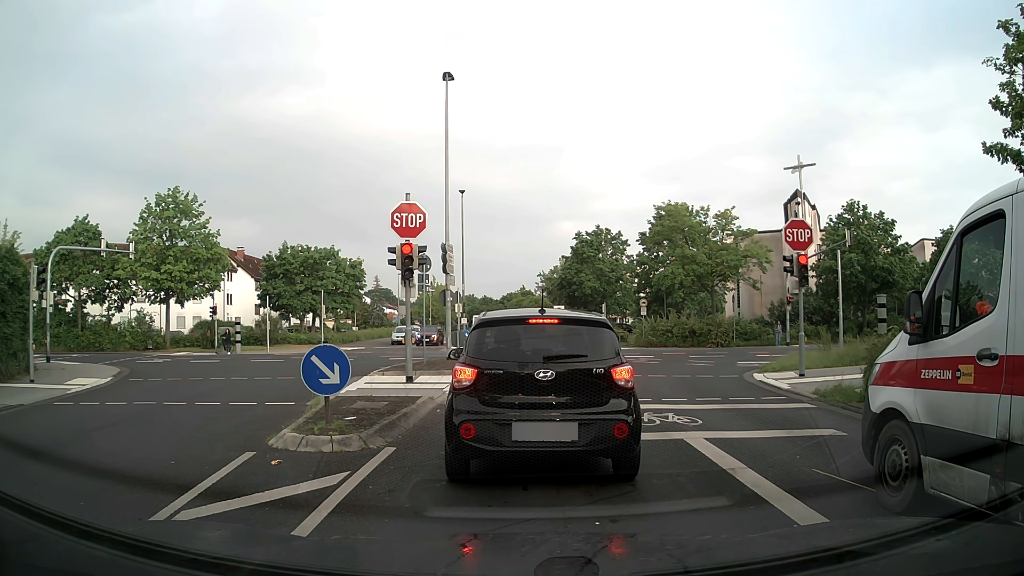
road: residential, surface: asphalt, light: Day
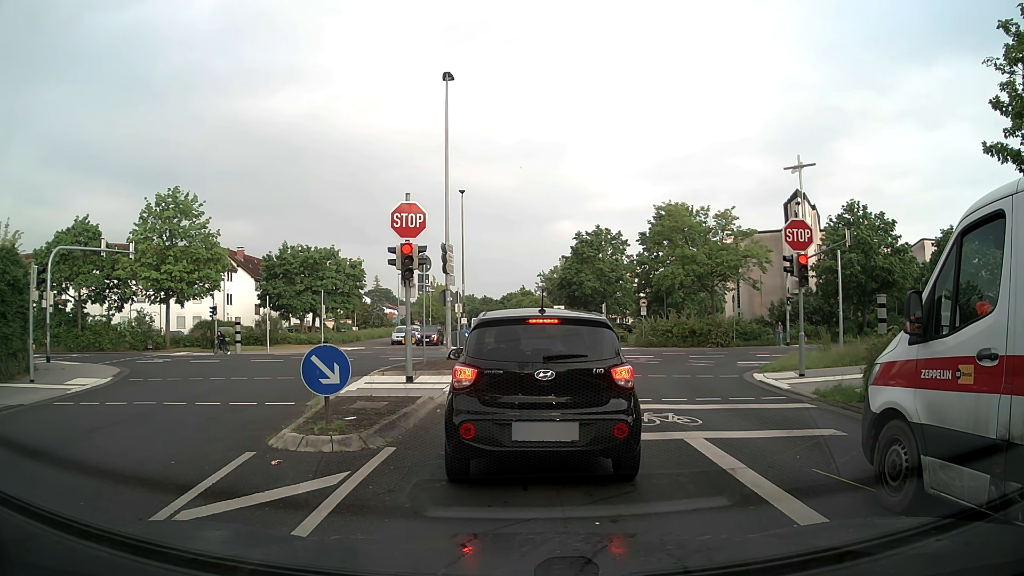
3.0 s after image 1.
(0.0, 0.0) m; 0°
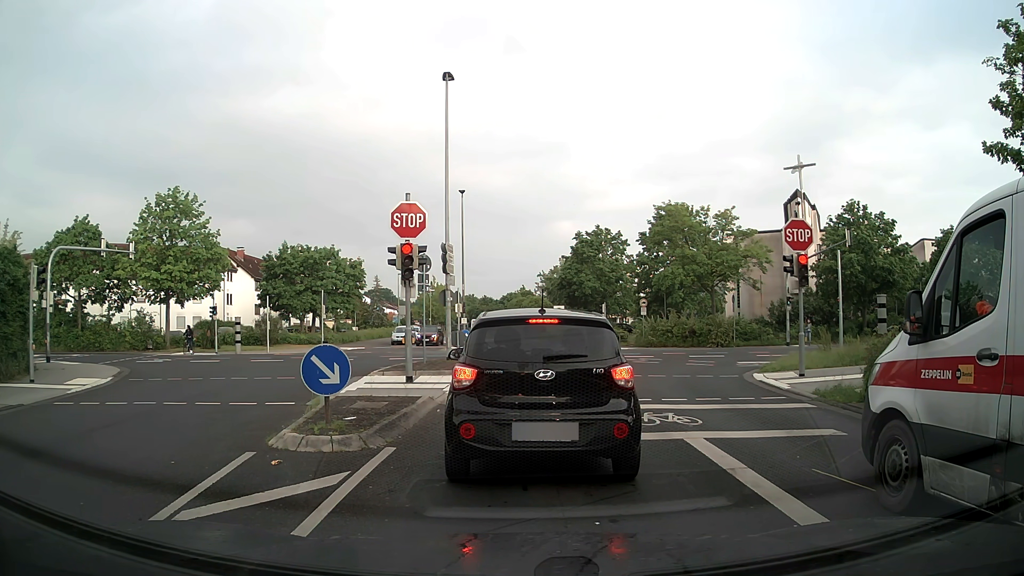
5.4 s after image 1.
(0.0, 0.0) m; 0°
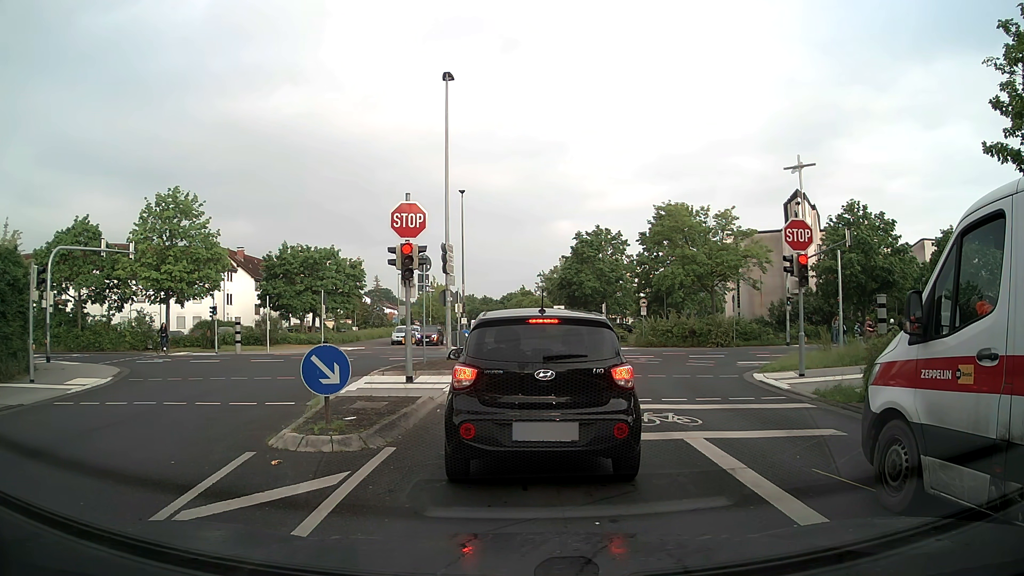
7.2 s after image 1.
(0.0, 0.0) m; 0°
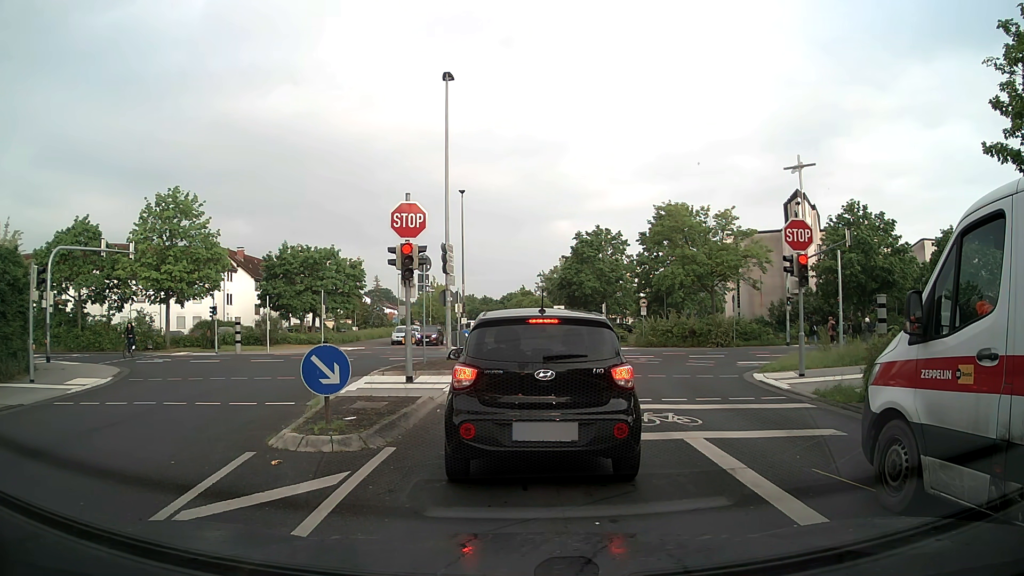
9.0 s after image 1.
(0.0, 0.0) m; 0°
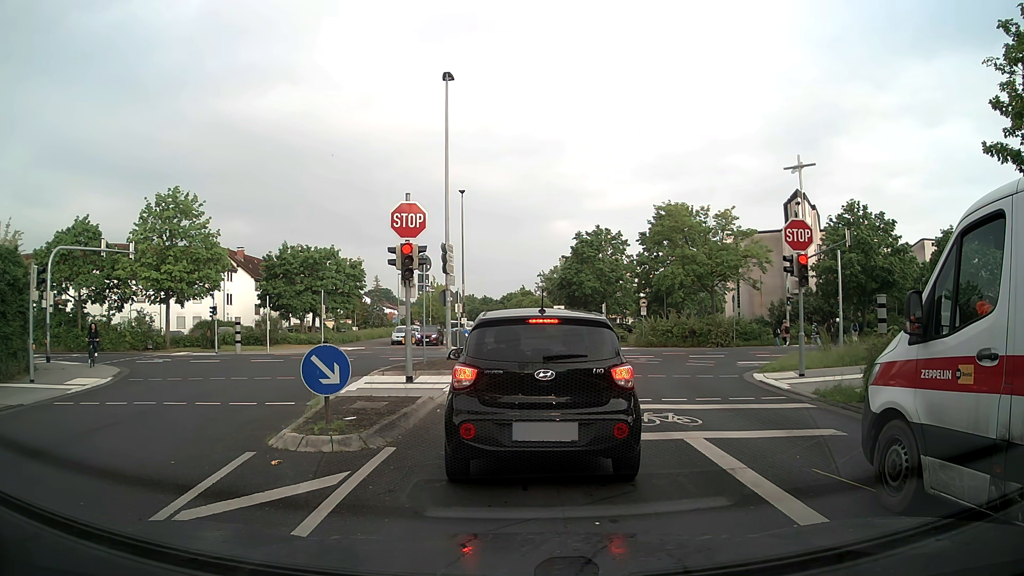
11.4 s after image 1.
(0.0, 0.0) m; 0°
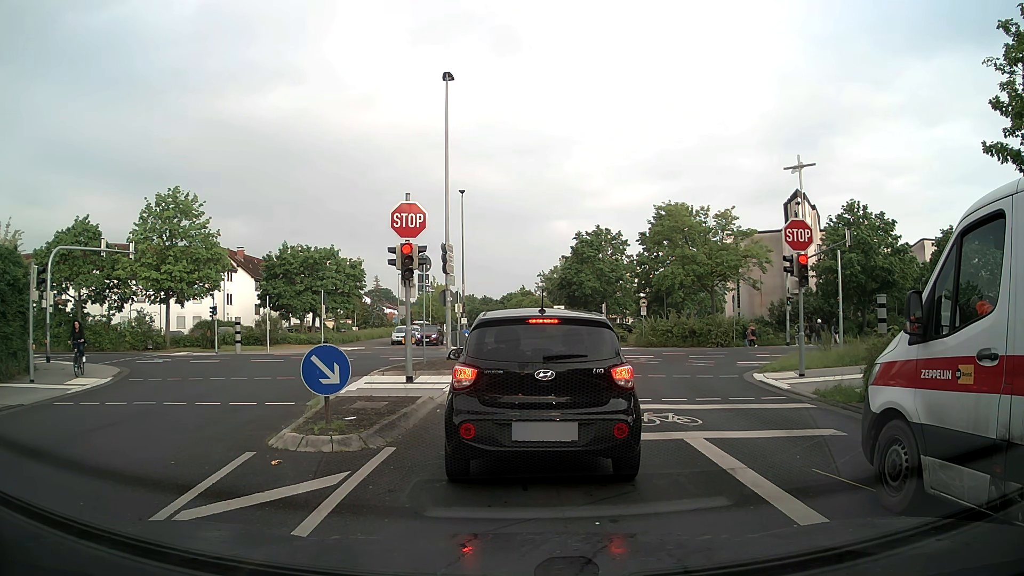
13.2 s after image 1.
(0.0, 0.0) m; 0°
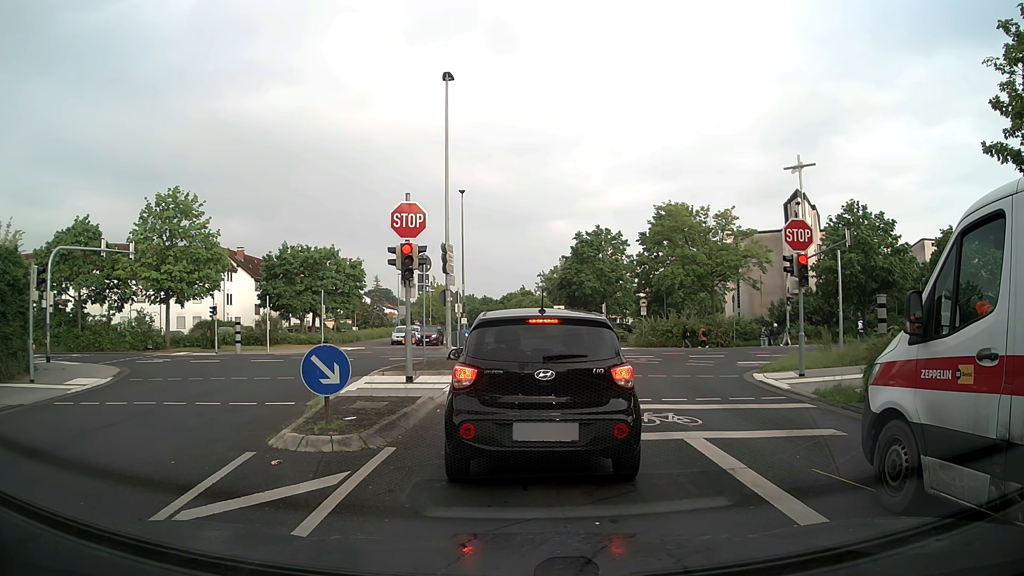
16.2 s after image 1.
(0.0, 0.0) m; 0°
